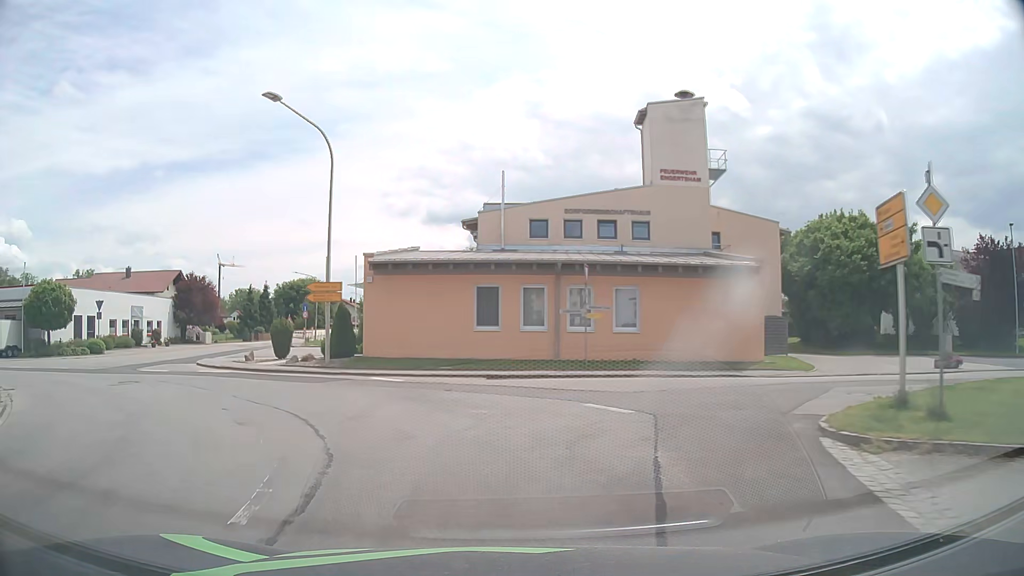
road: tertiary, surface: asphalt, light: Day
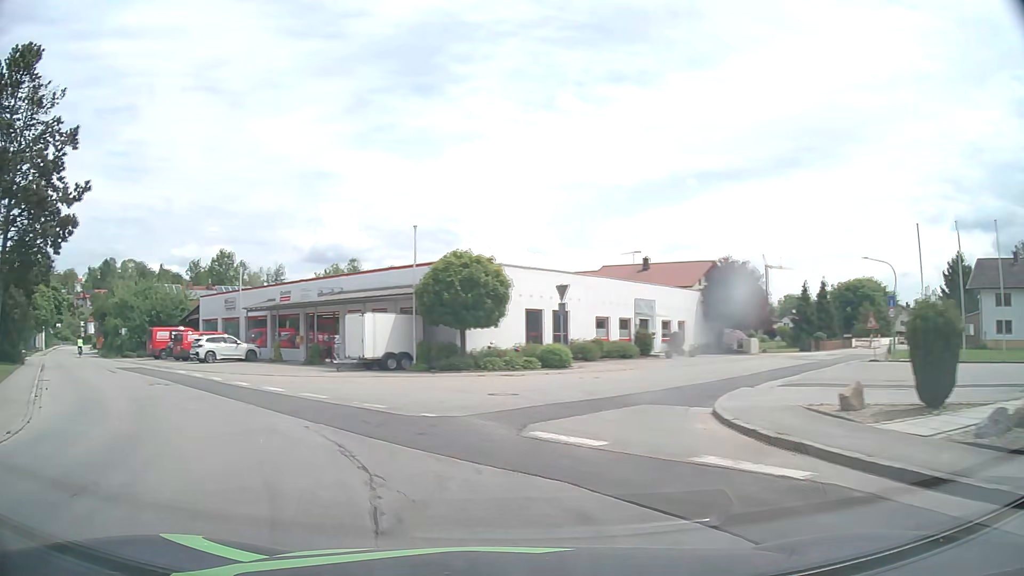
(-6.3, +17.3) m; -45°
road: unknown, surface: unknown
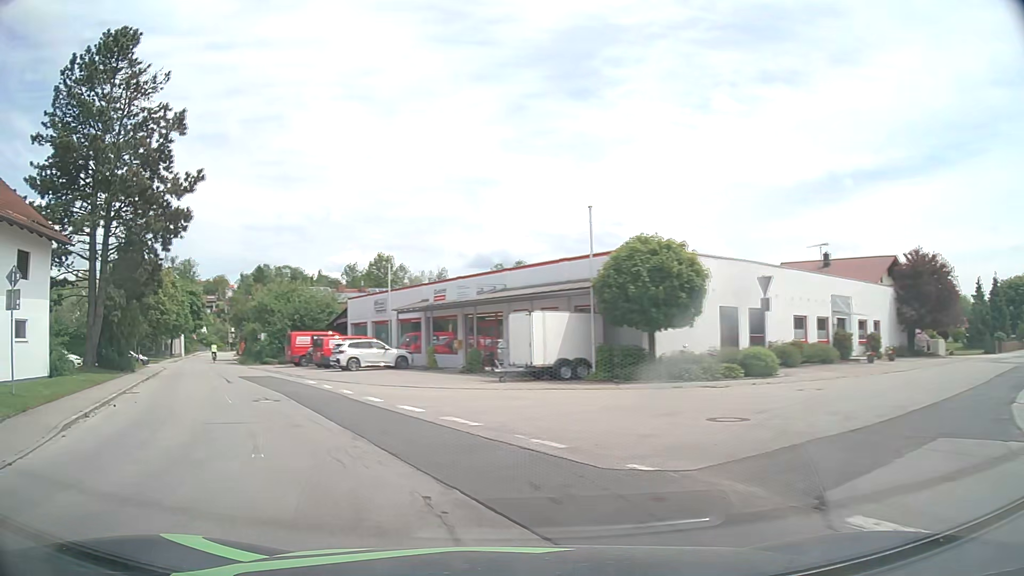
(-0.7, +4.9) m; -15°
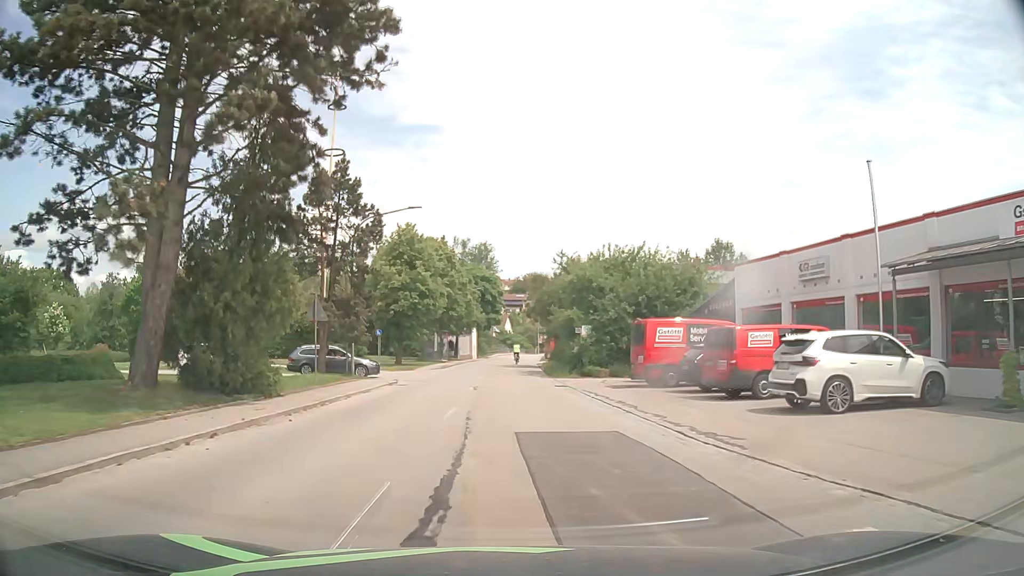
(-7.9, +21.6) m; -27°
(0, +10) (0, +20) (0, +30) (0, +40) (0, +50) (+1, +60) (+1, +70) (+2, +80) (+2, +90) (+3, +100) m
